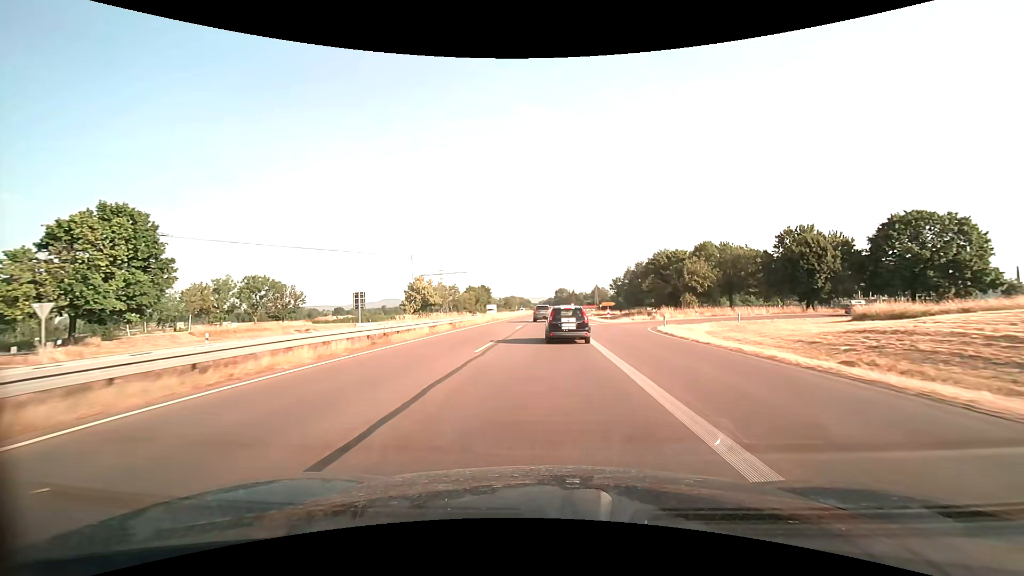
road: trunk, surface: asphalt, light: Day
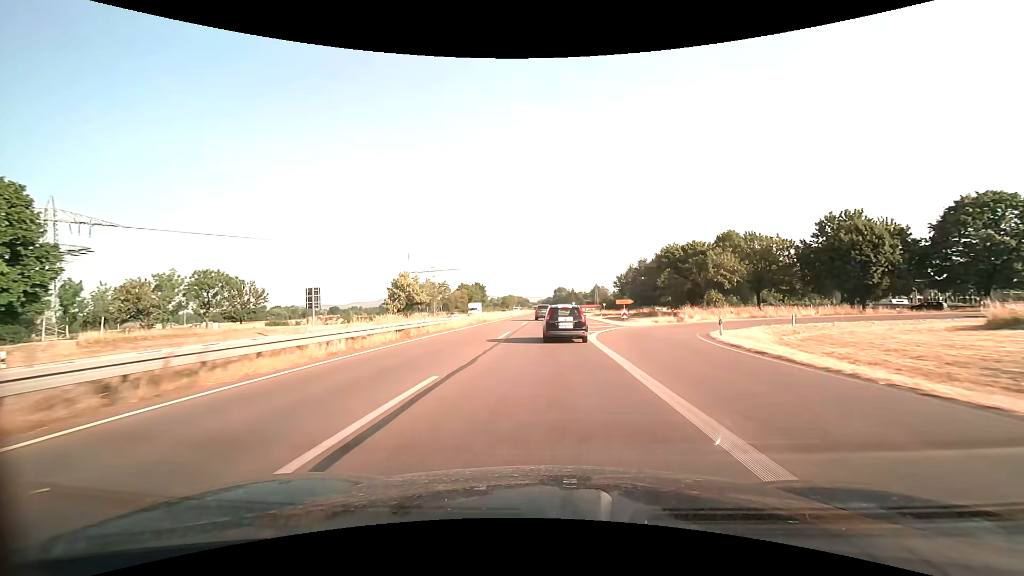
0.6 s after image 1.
(0.0, +11.9) m; 0°
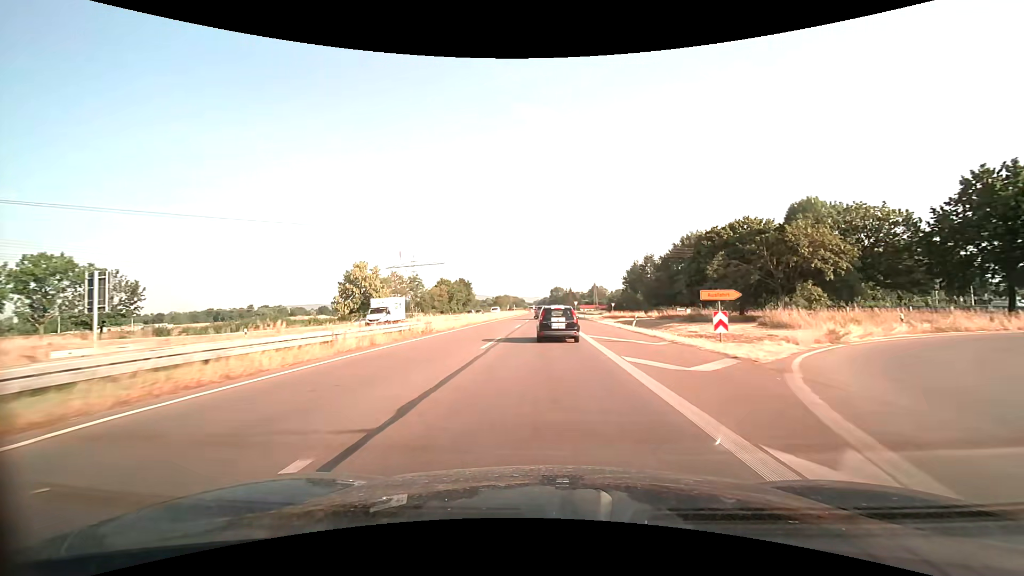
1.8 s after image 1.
(+0.1, +23.7) m; 0°
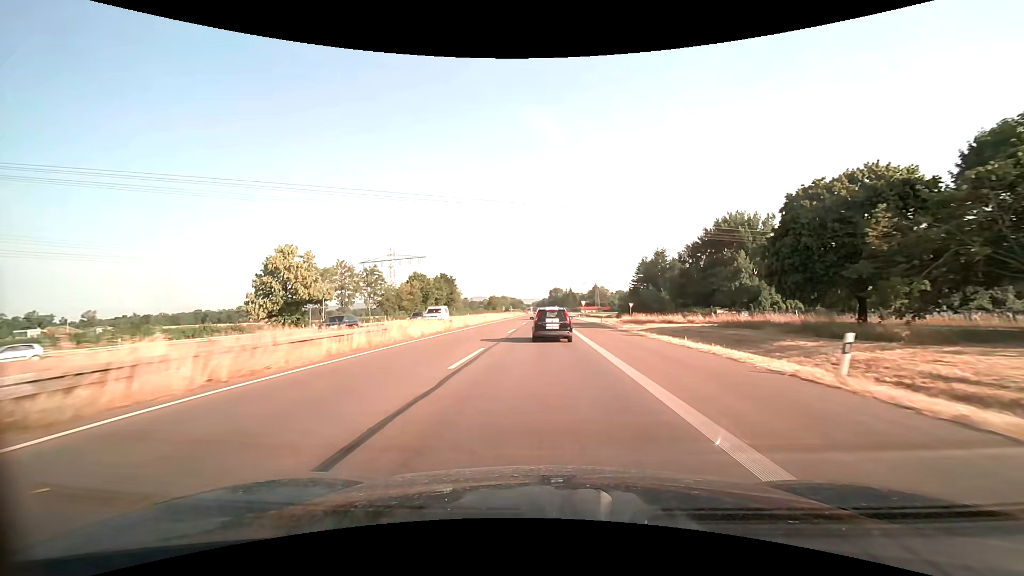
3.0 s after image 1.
(0.0, +24.0) m; 0°
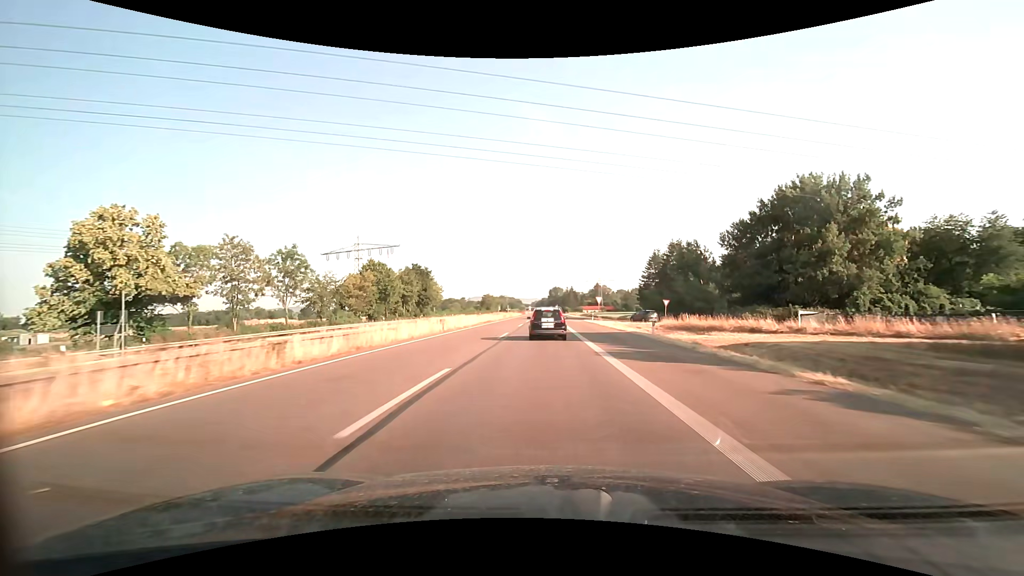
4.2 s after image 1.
(0.0, +24.5) m; 0°
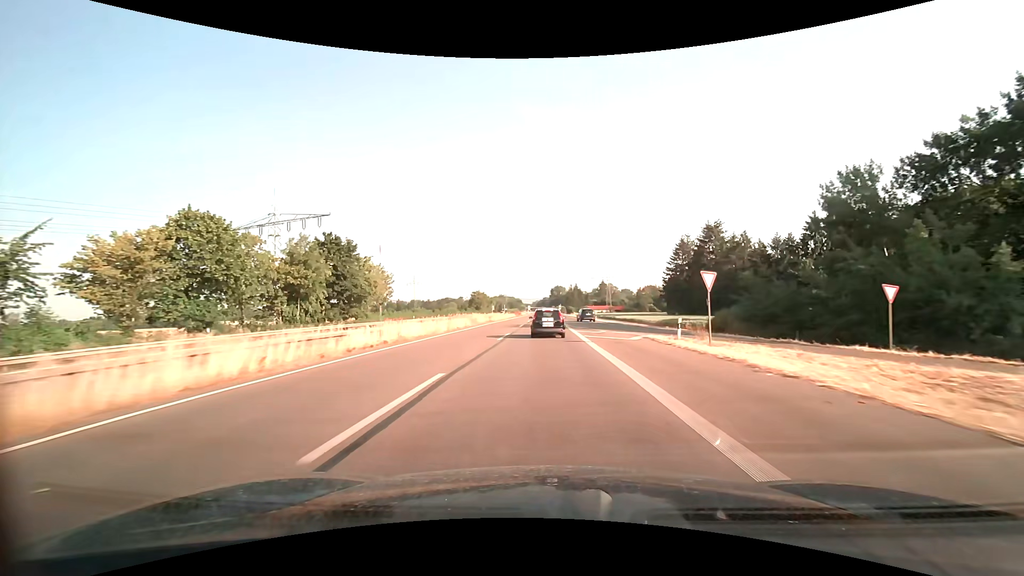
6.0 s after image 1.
(-0.1, +37.9) m; 0°
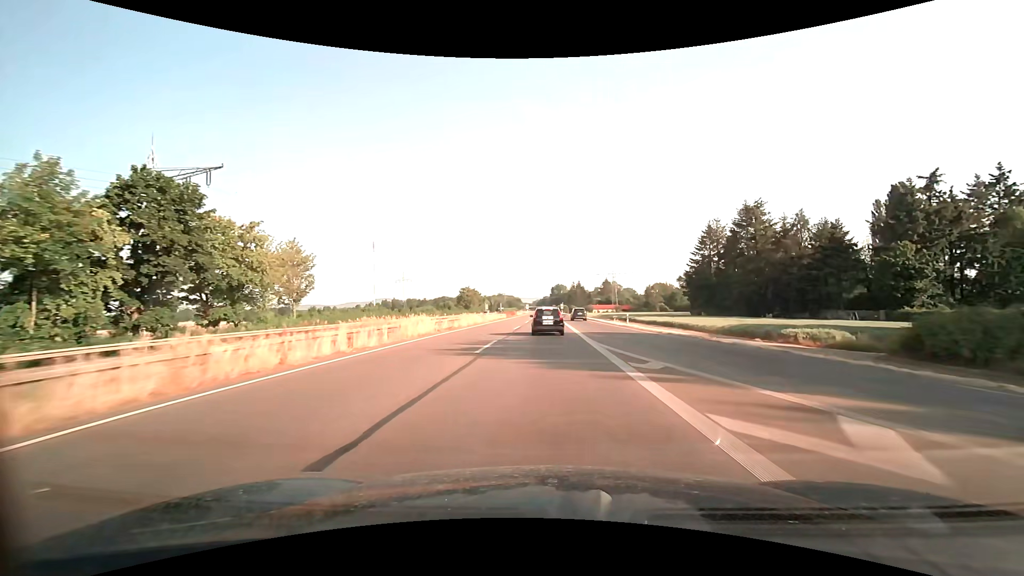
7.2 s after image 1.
(0.0, +26.0) m; 0°
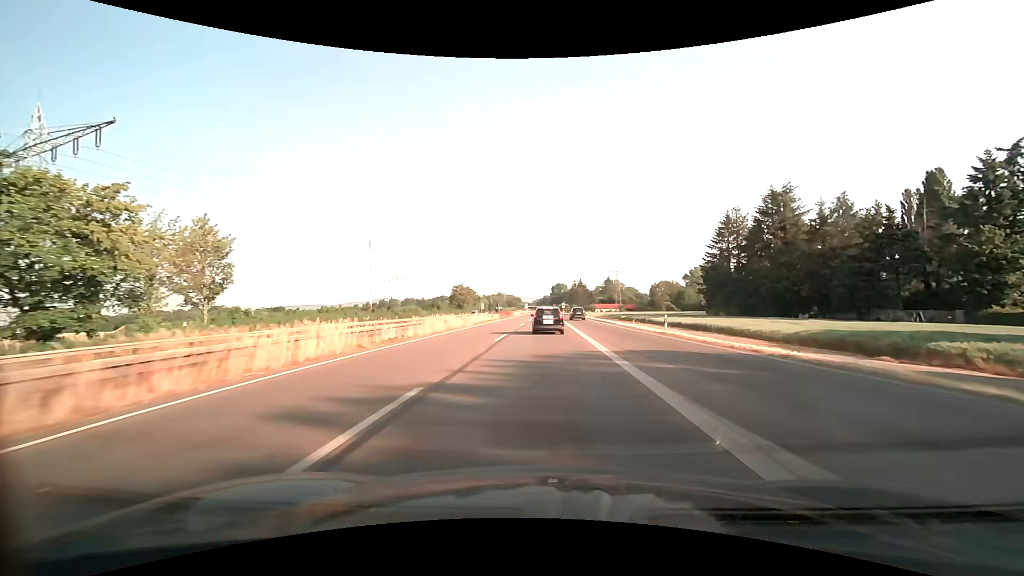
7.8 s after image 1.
(0.0, +13.1) m; 0°
(0, +10) (0, +20) (0, +30) (0, +40) (0, +50) (0, +60) (0, +70) (0, +80) (0, +90) (0, +100) m
